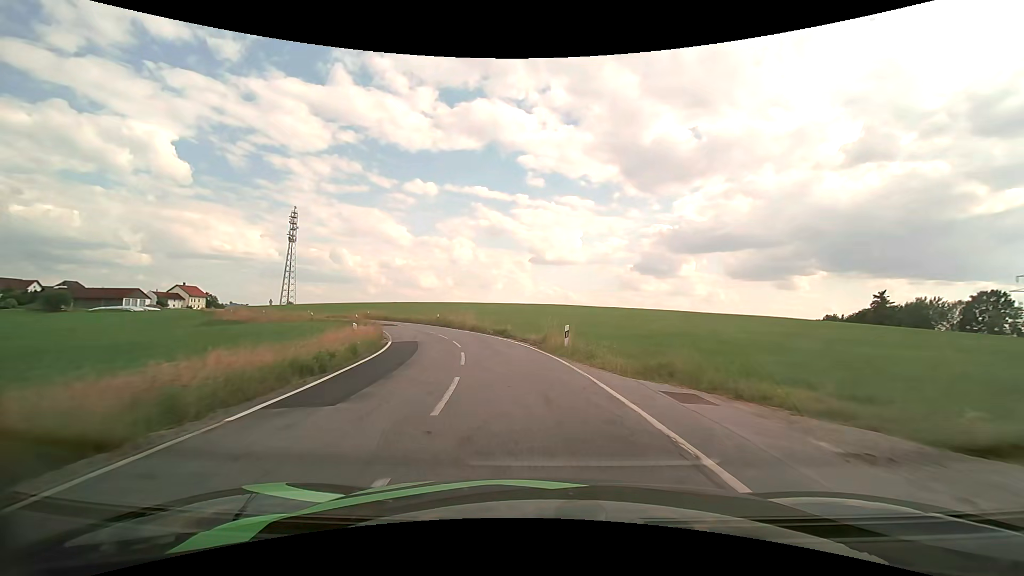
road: tertiary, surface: asphalt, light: Day
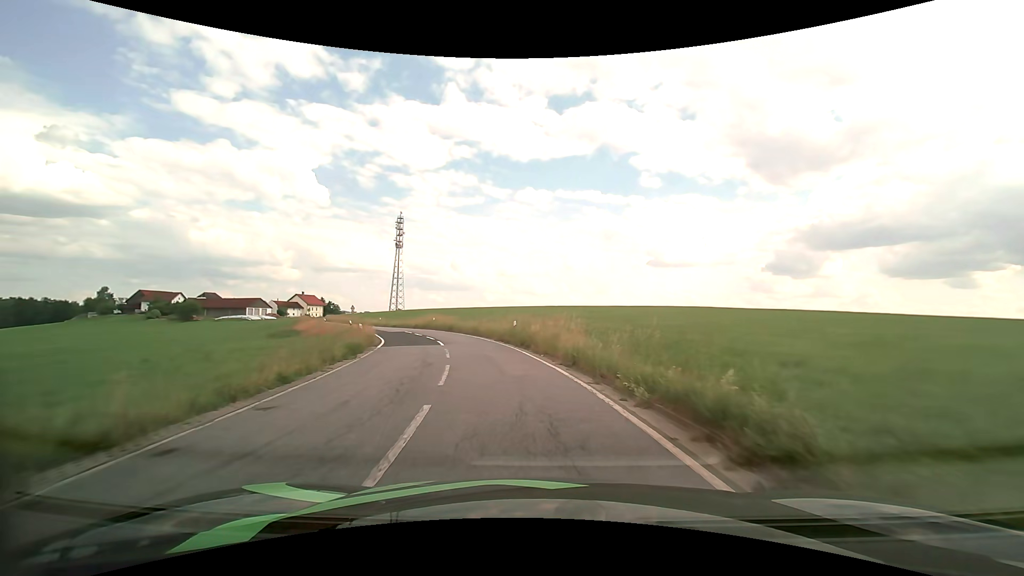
(-2.3, +23.0) m; -13°
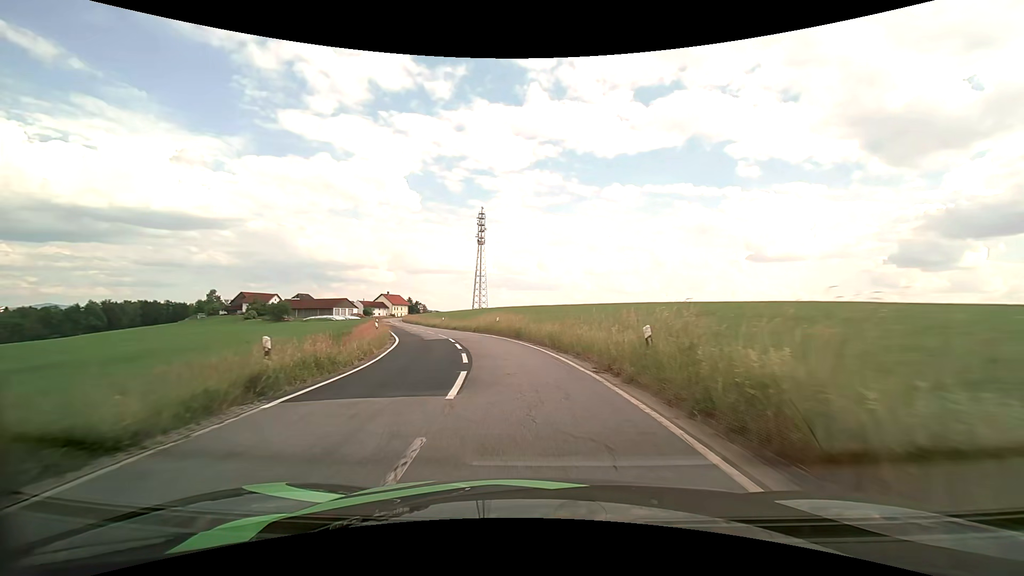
(-1.3, +15.1) m; -10°
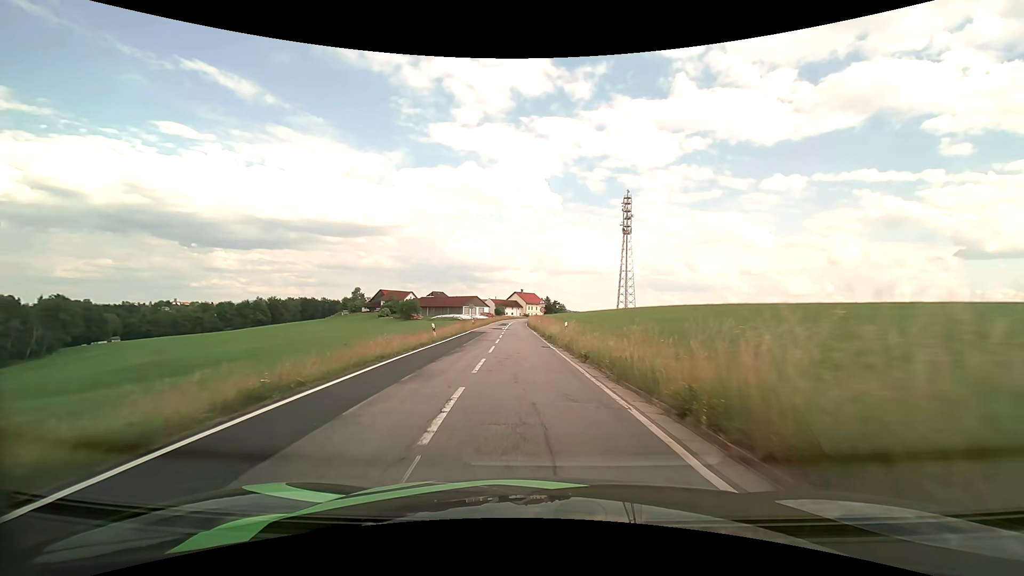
(-4.3, +30.1) m; -16°
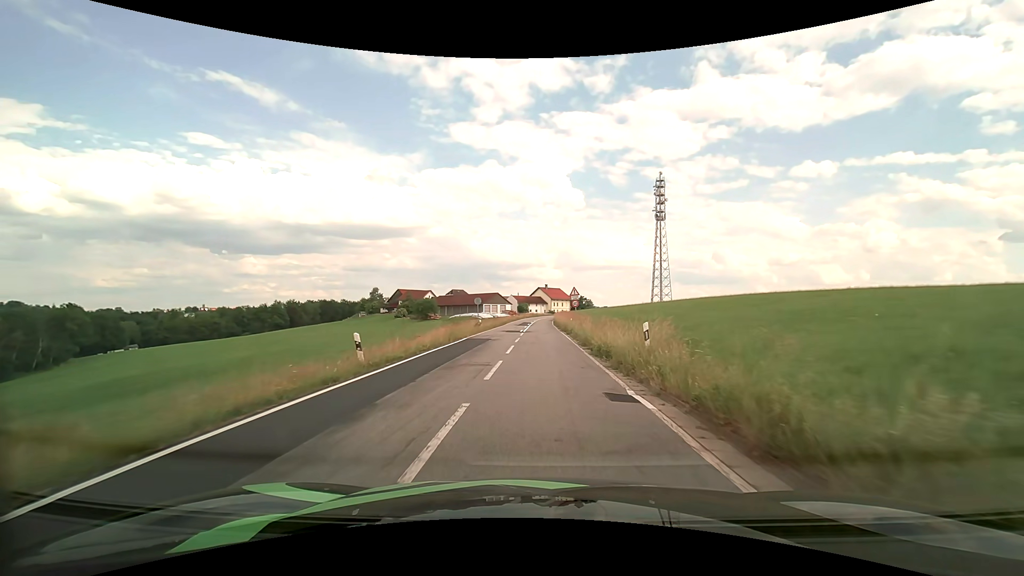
(-0.4, +15.2) m; -2°
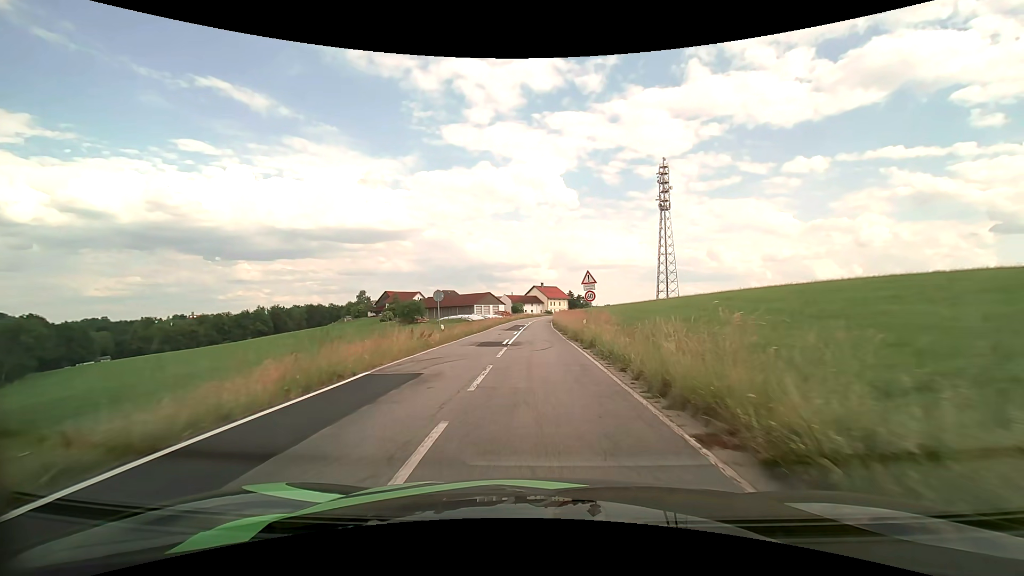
(0.0, +14.8) m; 0°
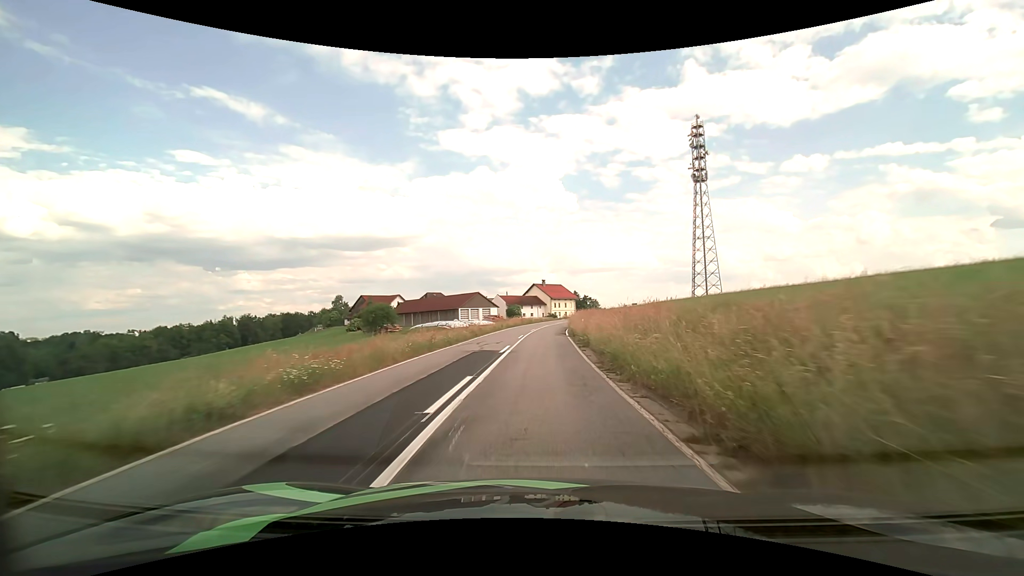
(-0.1, +37.1) m; 0°
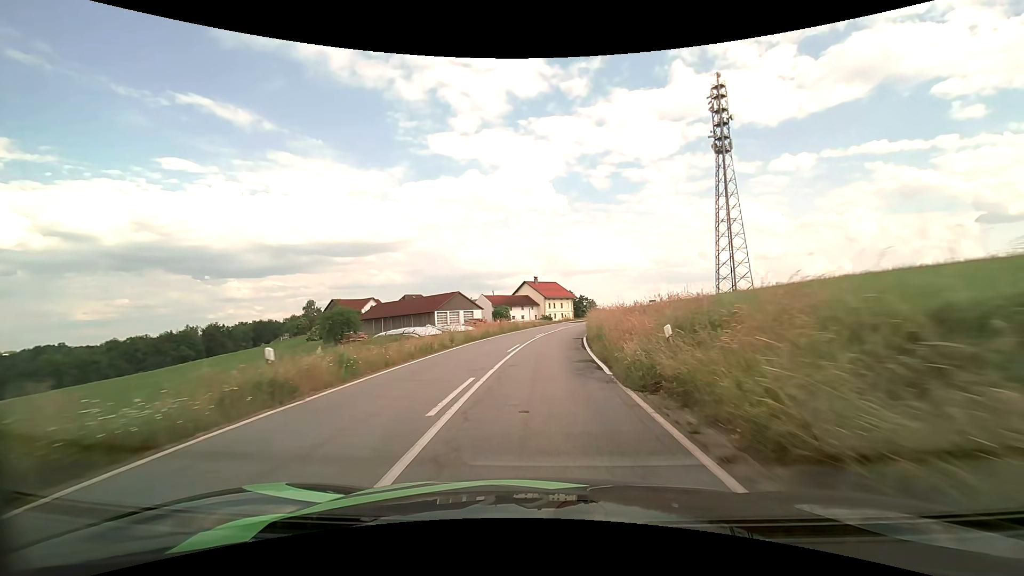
(+0.2, +23.2) m; +1°
(0, +10) (0, +20) (+1, +30) (+2, +40) (+5, +50) (+7, +59) (+10, +69) (+14, +78) (+18, +87) (+22, +97) m
